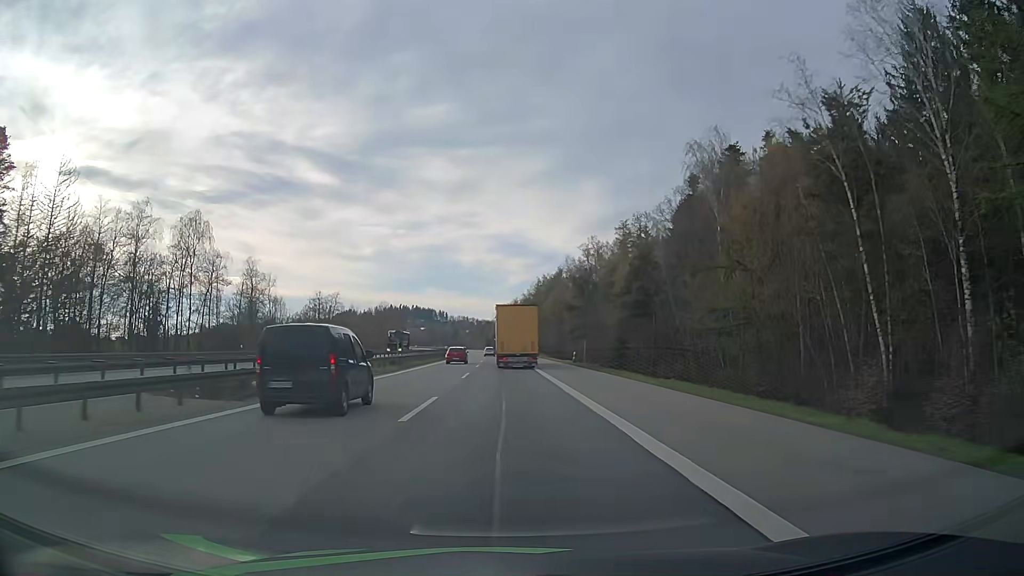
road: motorway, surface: asphalt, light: Day
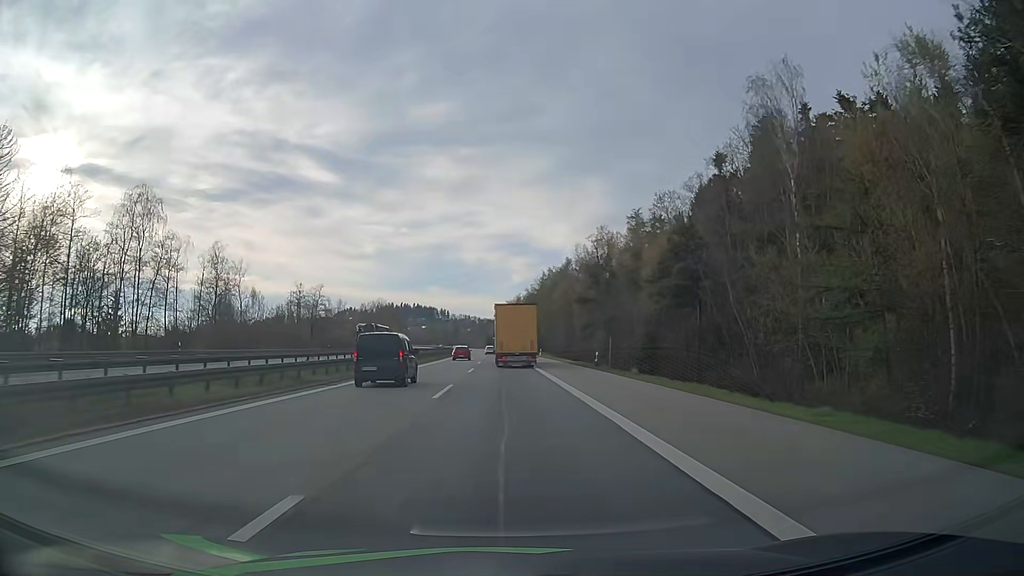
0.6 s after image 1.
(0.0, +12.6) m; 0°
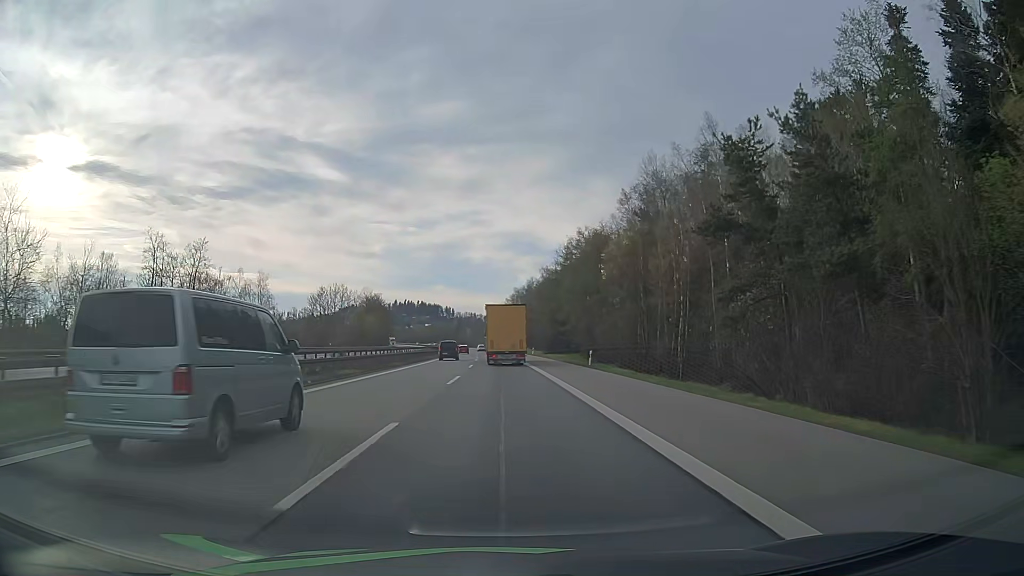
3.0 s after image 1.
(-0.3, +48.2) m; -1°
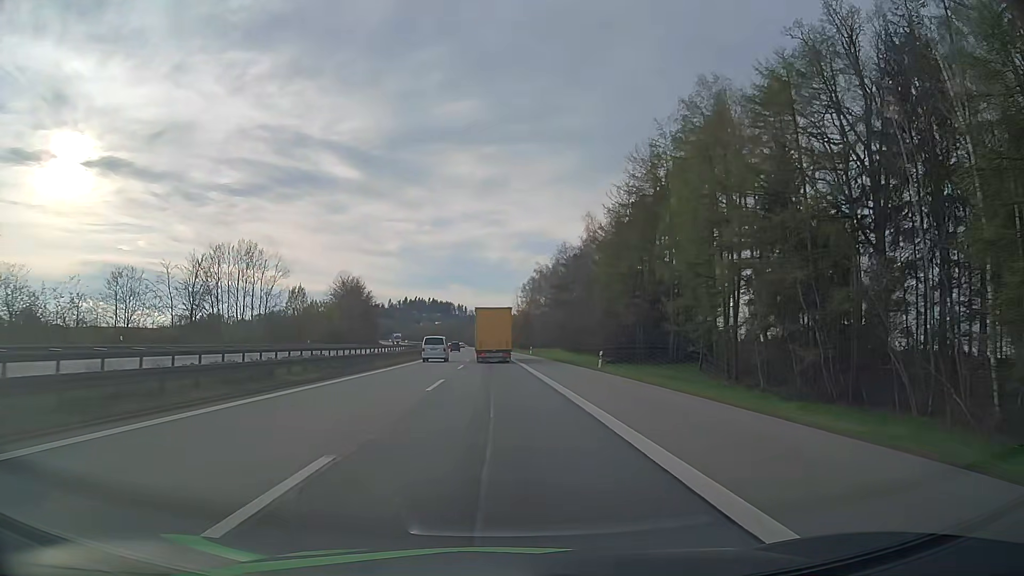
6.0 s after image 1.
(-0.4, +58.4) m; -1°
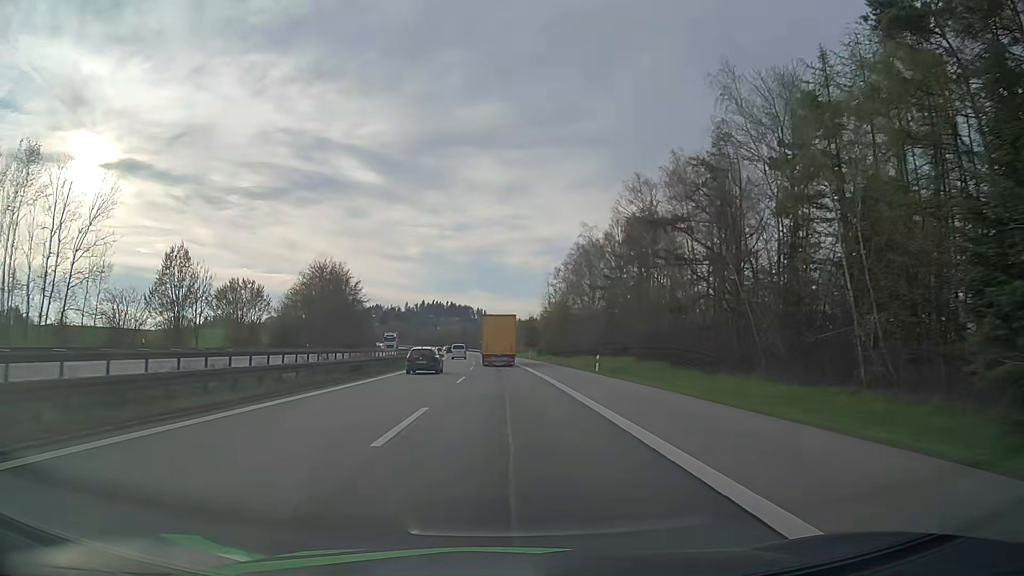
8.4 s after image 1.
(-1.1, +47.0) m; -2°
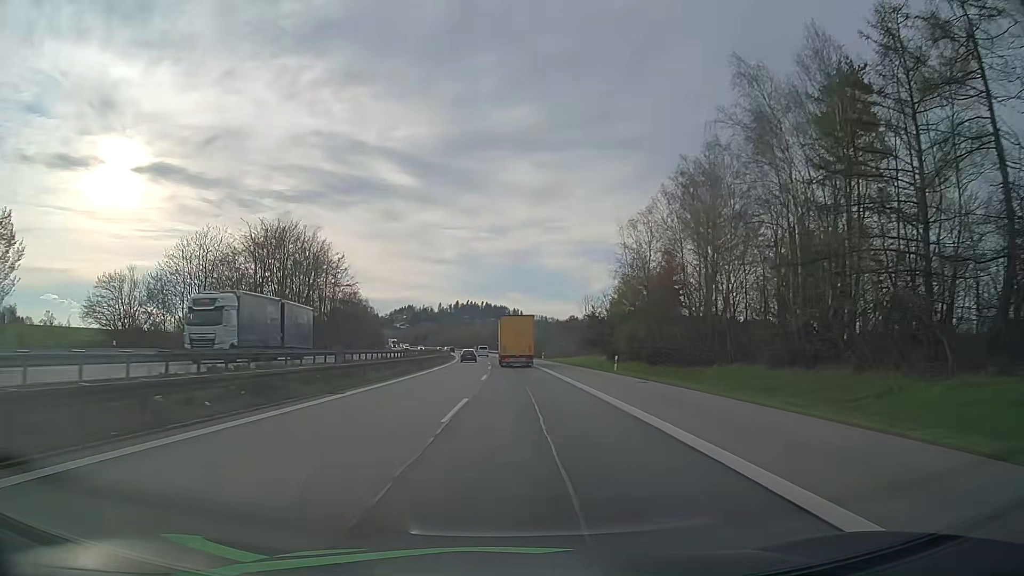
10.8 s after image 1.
(-0.6, +51.1) m; -2°
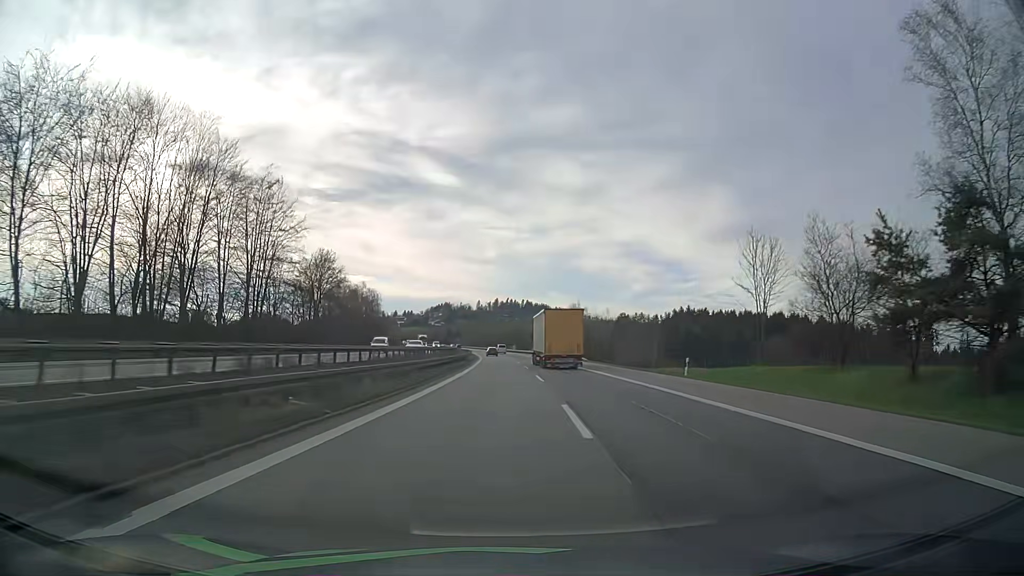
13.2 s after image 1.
(-2.3, +57.3) m; -4°
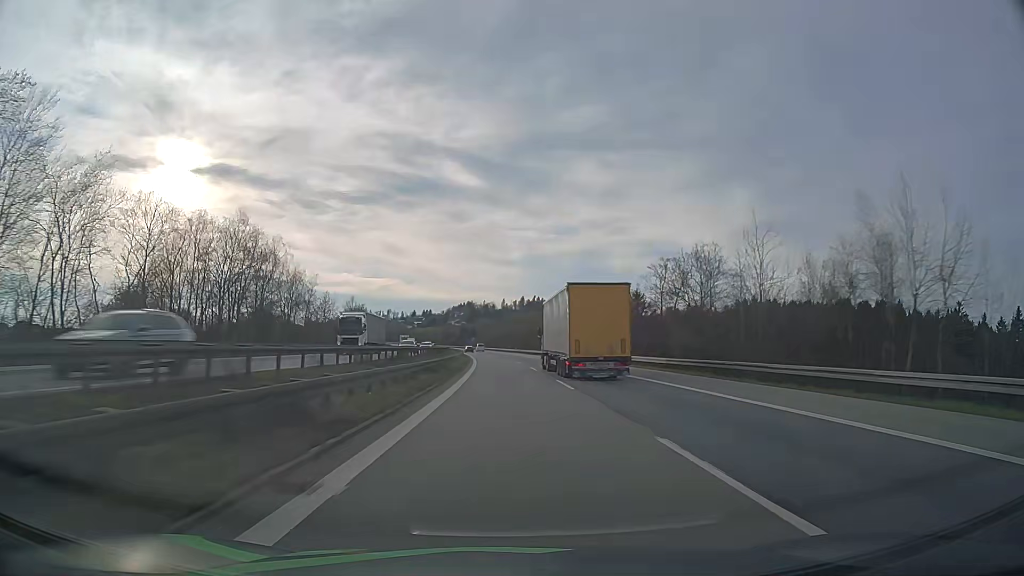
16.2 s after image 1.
(-0.5, +79.4) m; -2°
(0, +10) (0, +20) (0, +30) (-1, +40) (-1, +50) (-1, +60) (-2, +70) (-2, +80) (-3, +90) (-4, +100) m
